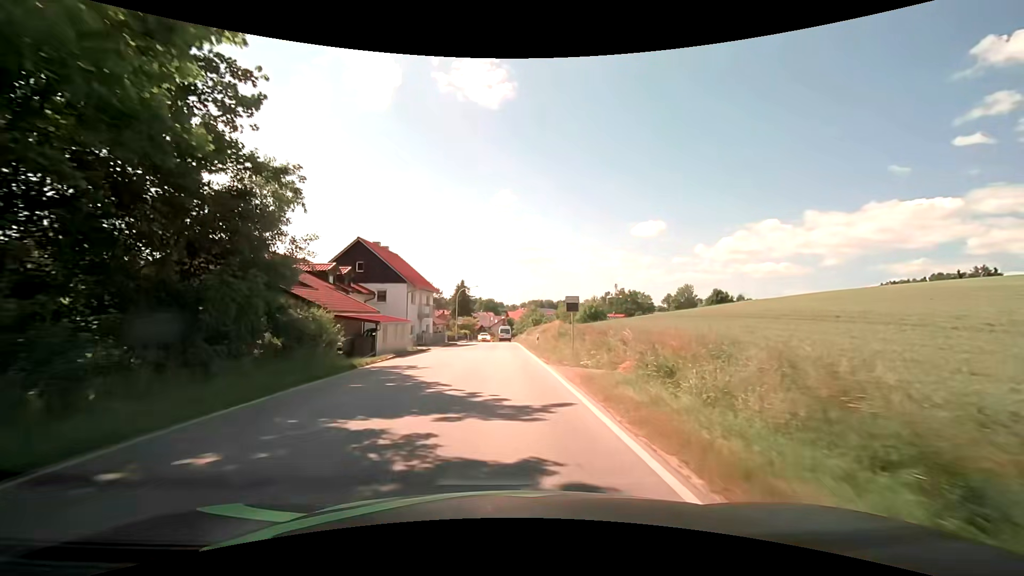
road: secondary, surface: asphalt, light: Day
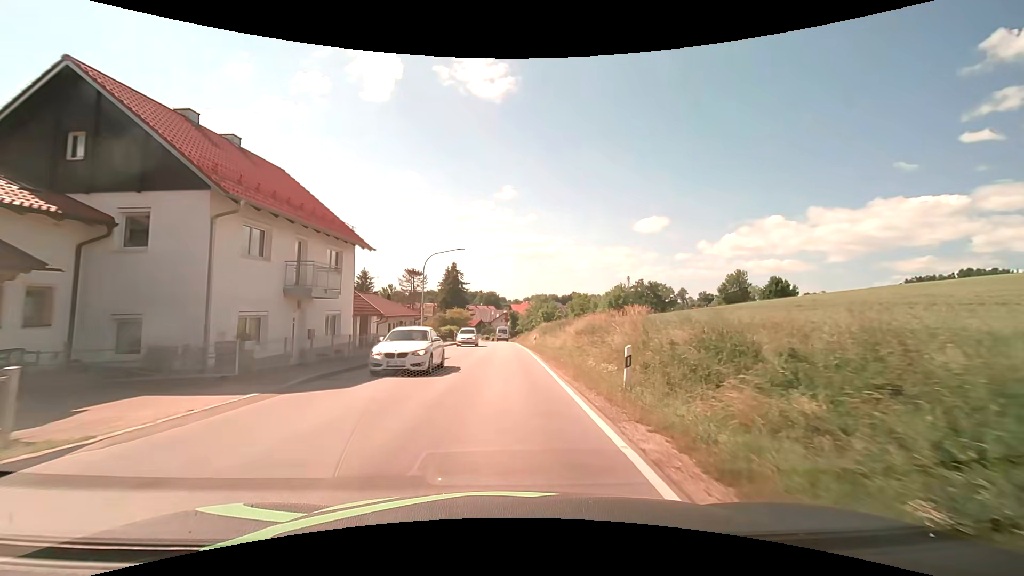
(-0.1, +28.0) m; 0°
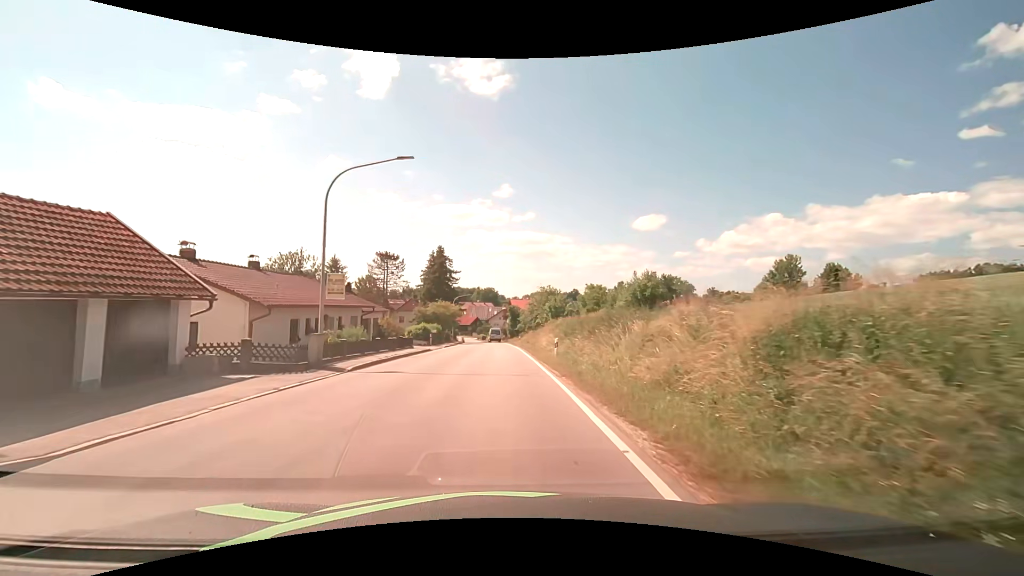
(+0.1, +19.6) m; 0°
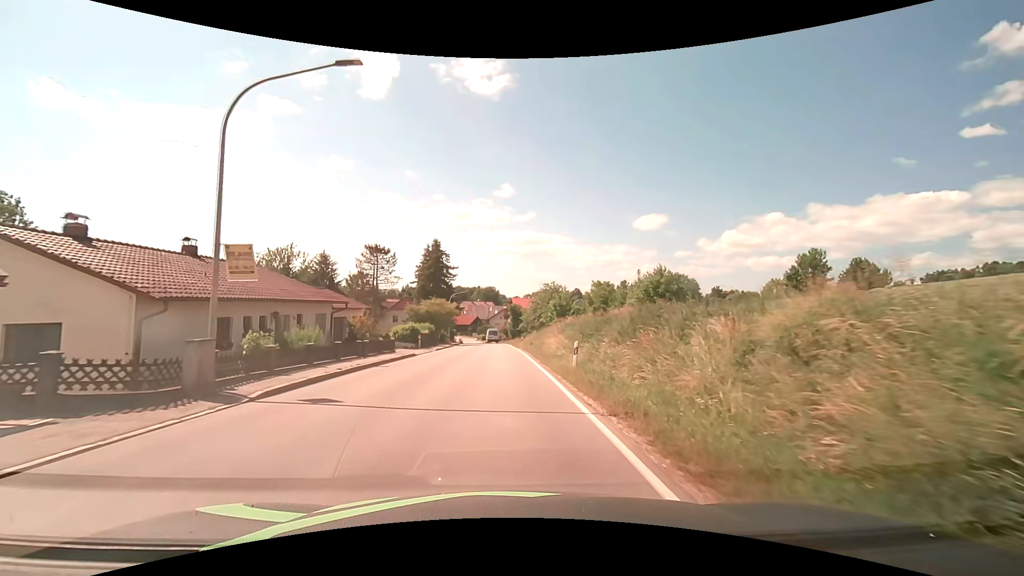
(0.0, +6.3) m; 0°
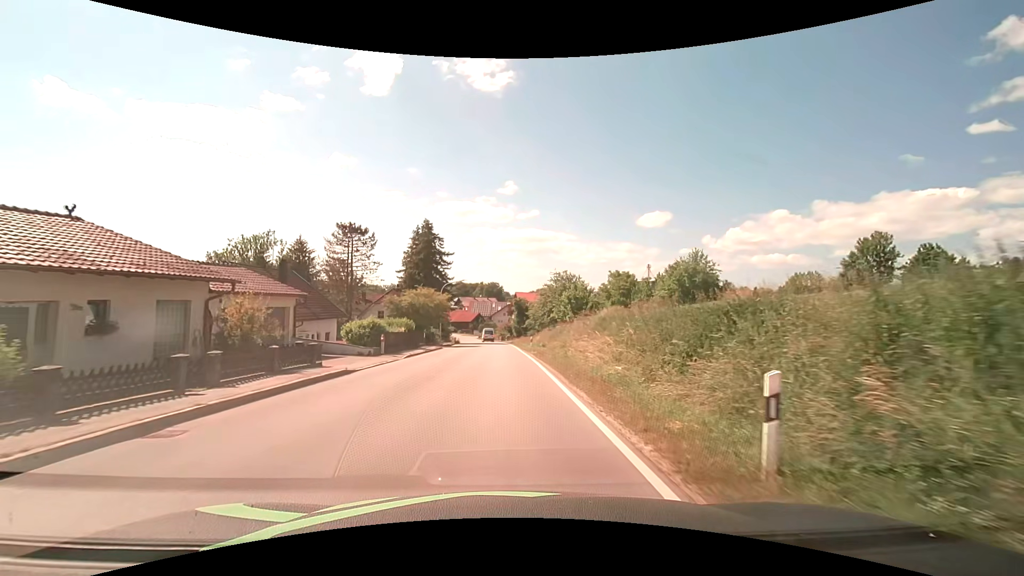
(0.0, +12.8) m; 0°
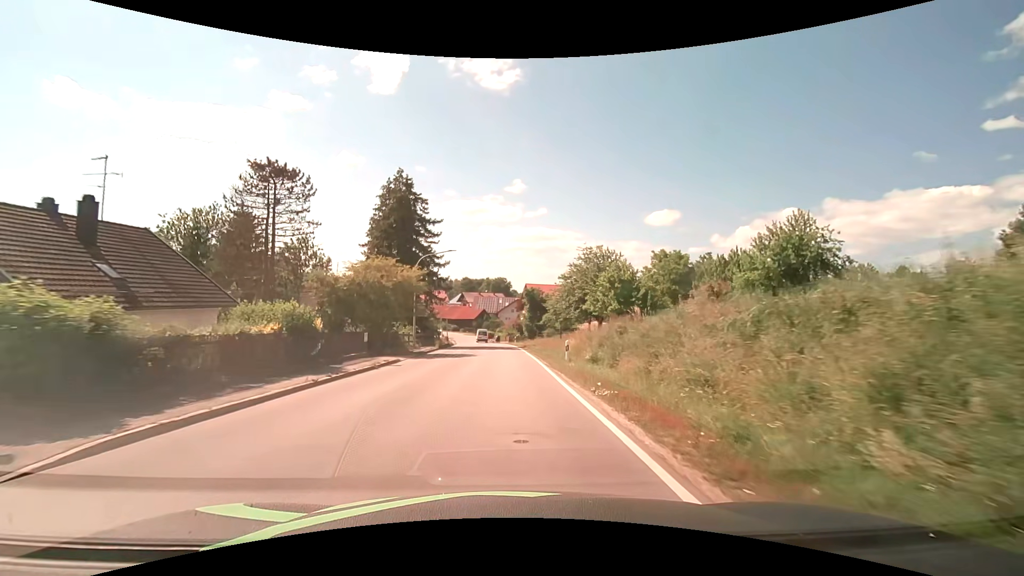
(-0.3, +20.7) m; -1°
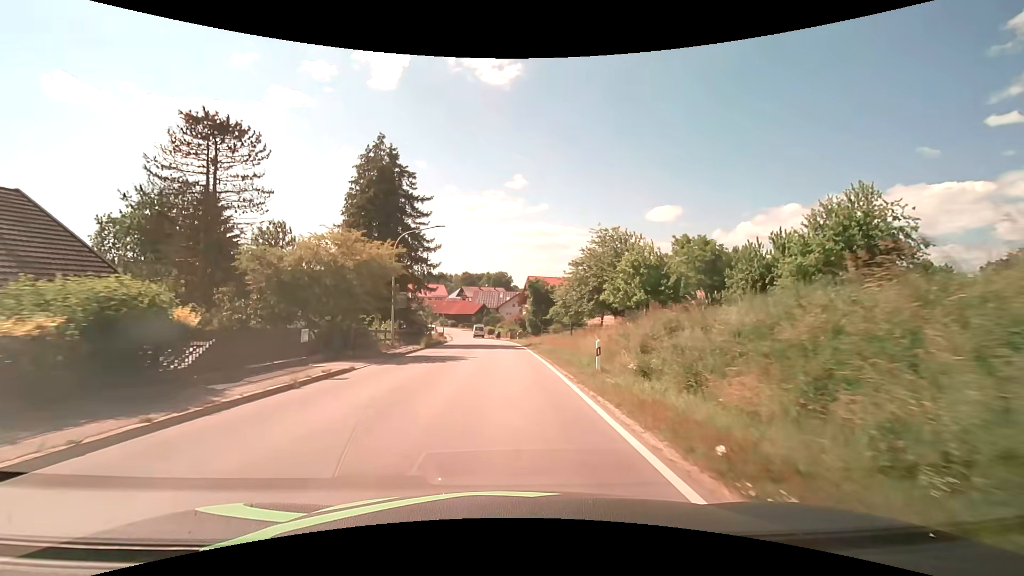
(0.0, +7.3) m; 0°
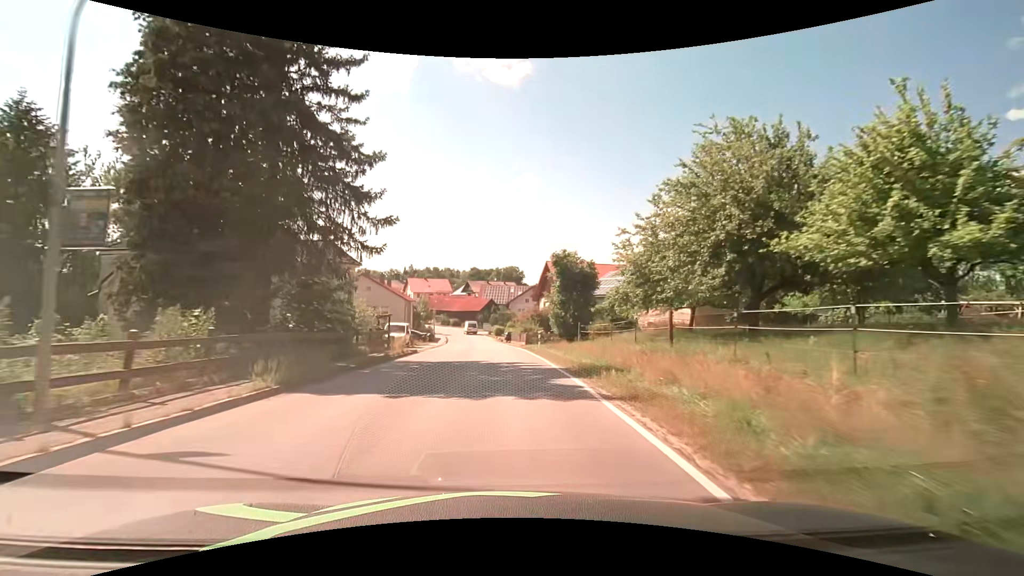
(-0.3, +22.7) m; -1°
(0, +10) (0, +20) (-1, +30) (-1, +40) (-2, +50) (-3, +60) (-4, +70) (-5, +80) (-6, +90) (-8, +99) m
